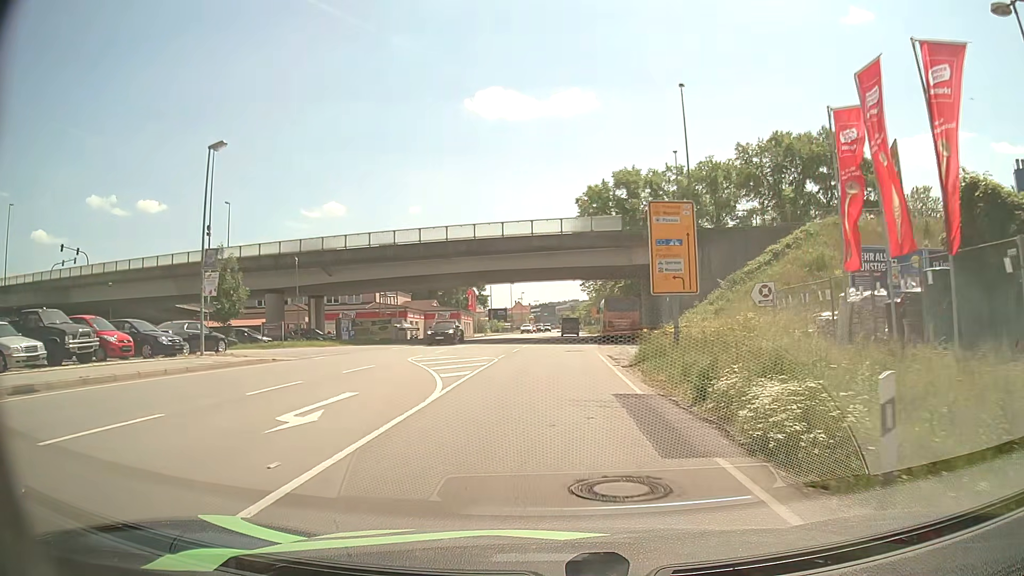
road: primary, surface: asphalt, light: Day
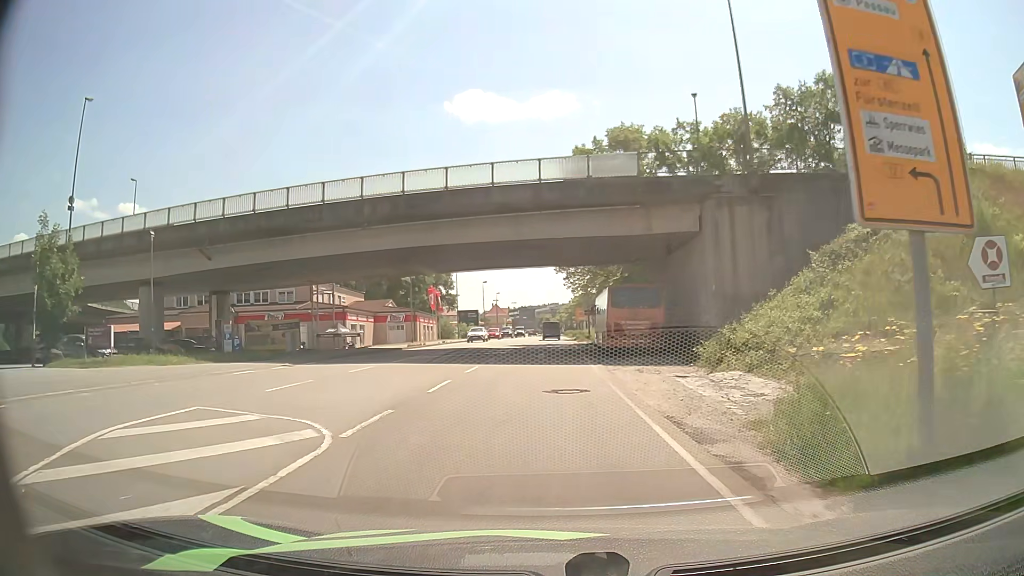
(+0.4, +17.5) m; +2°
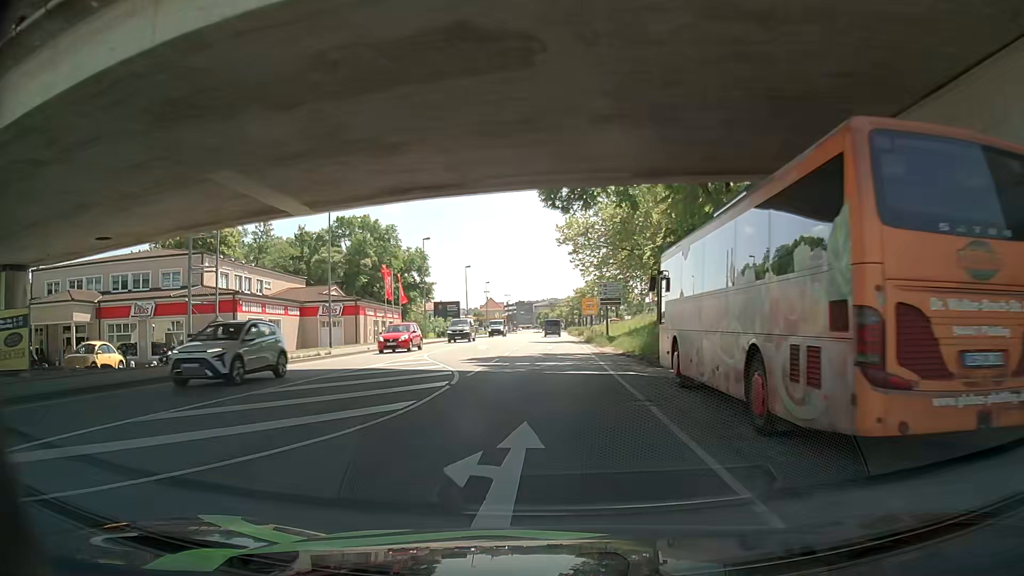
(0.0, +24.1) m; 0°
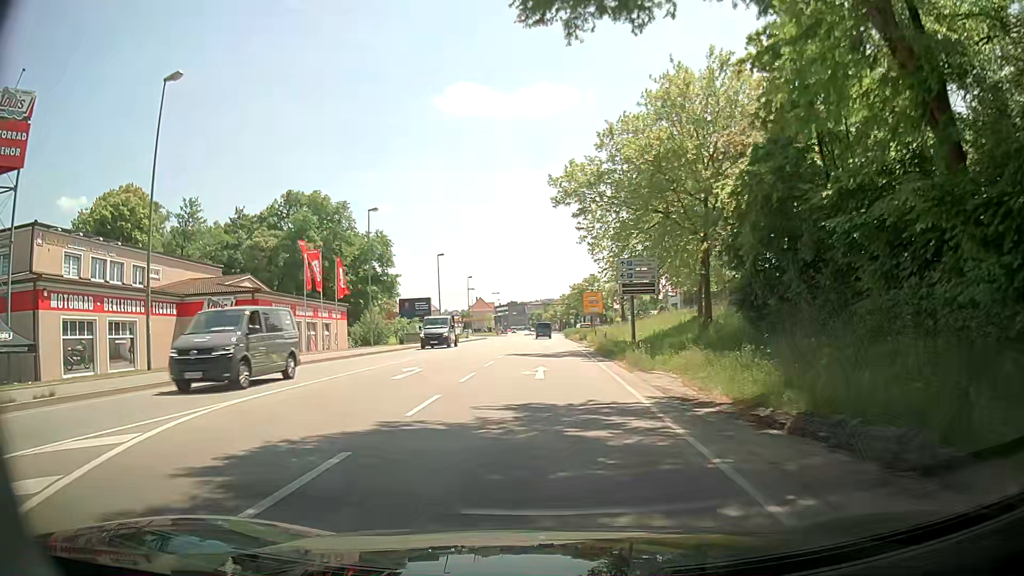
(-0.7, +19.1) m; +1°
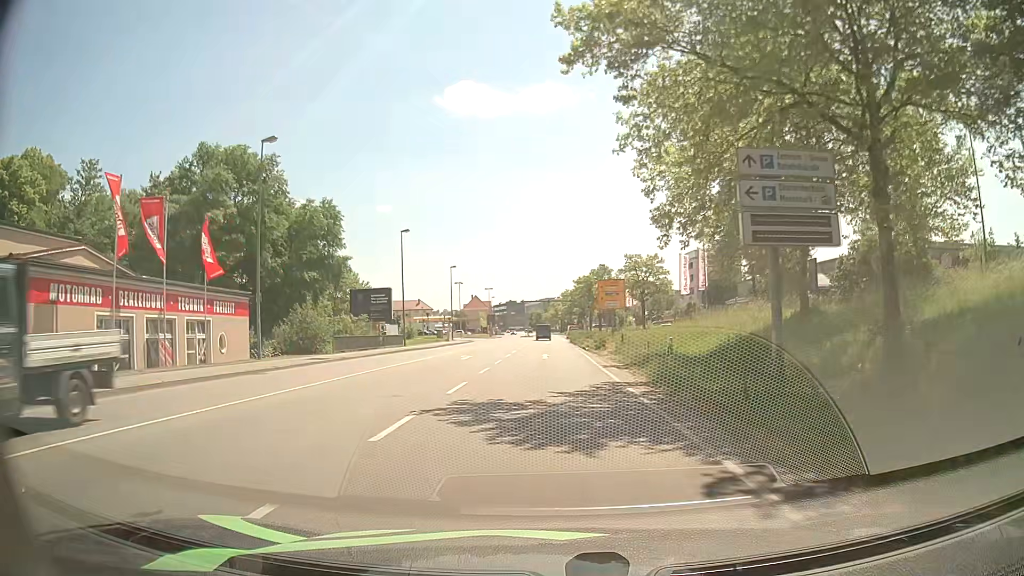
(0.0, +20.4) m; 0°
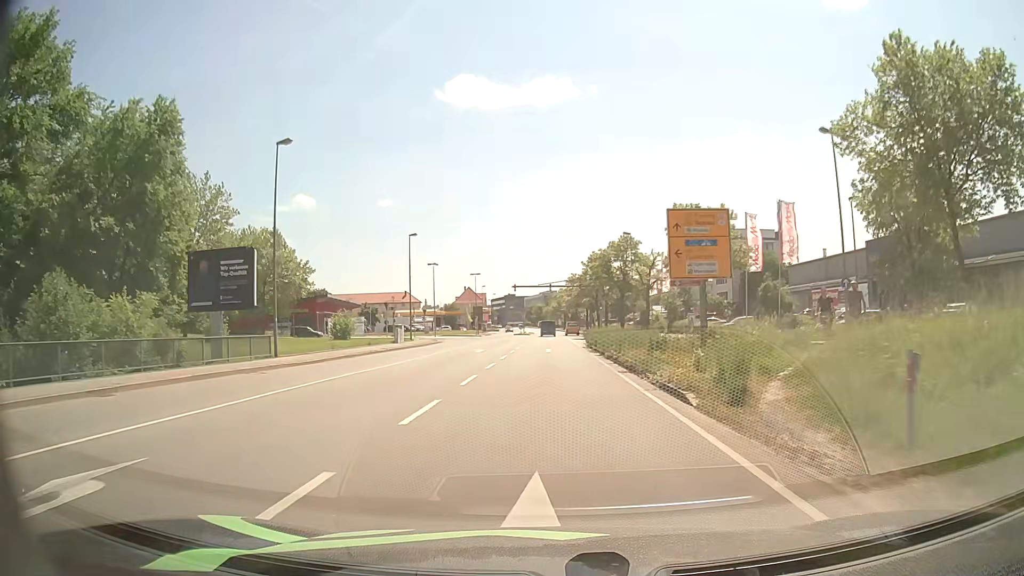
(-0.2, +28.9) m; -1°
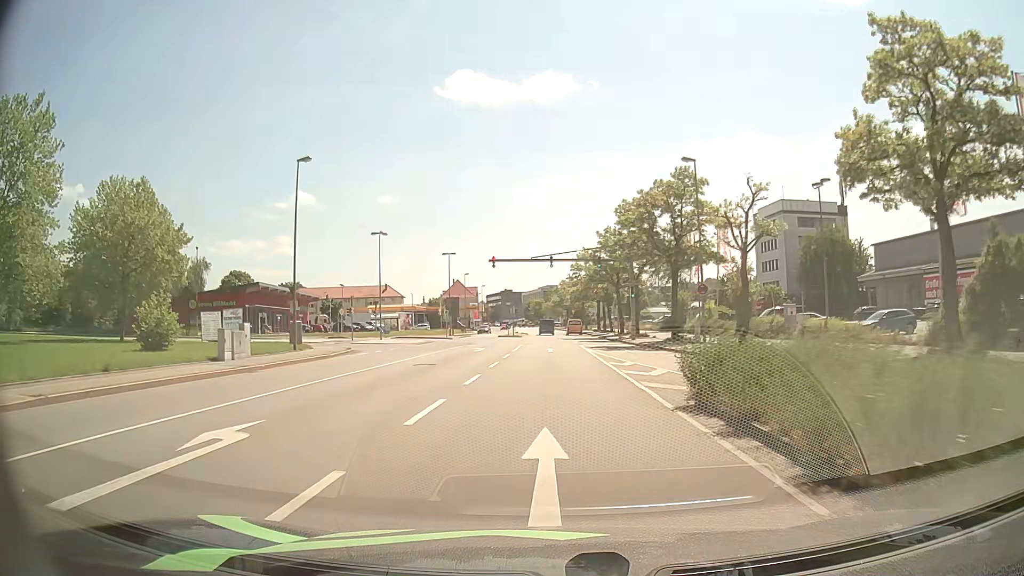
(+0.2, +30.2) m; 0°
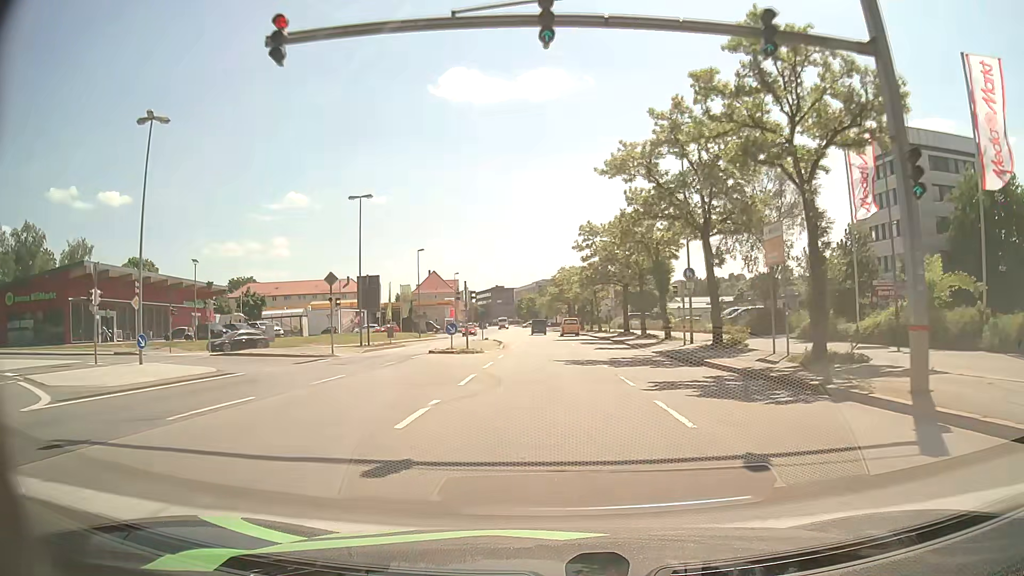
(+0.2, +39.0) m; 0°
(0, +10) (0, +20) (0, +30) (0, +40) (0, +50) (0, +60) (0, +70) (0, +80) (-1, +90) (-1, +100) m
